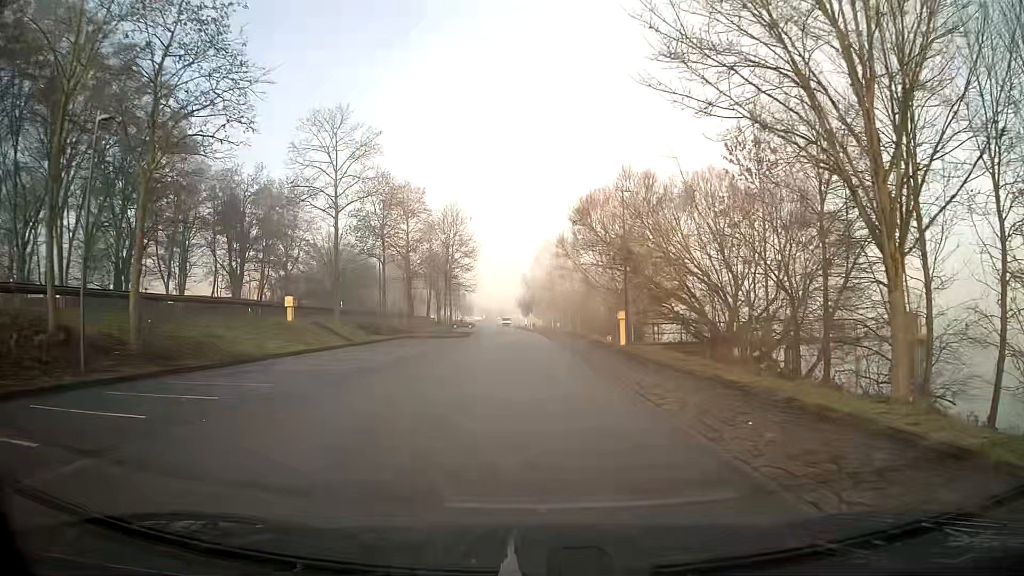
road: residential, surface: asphalt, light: Day
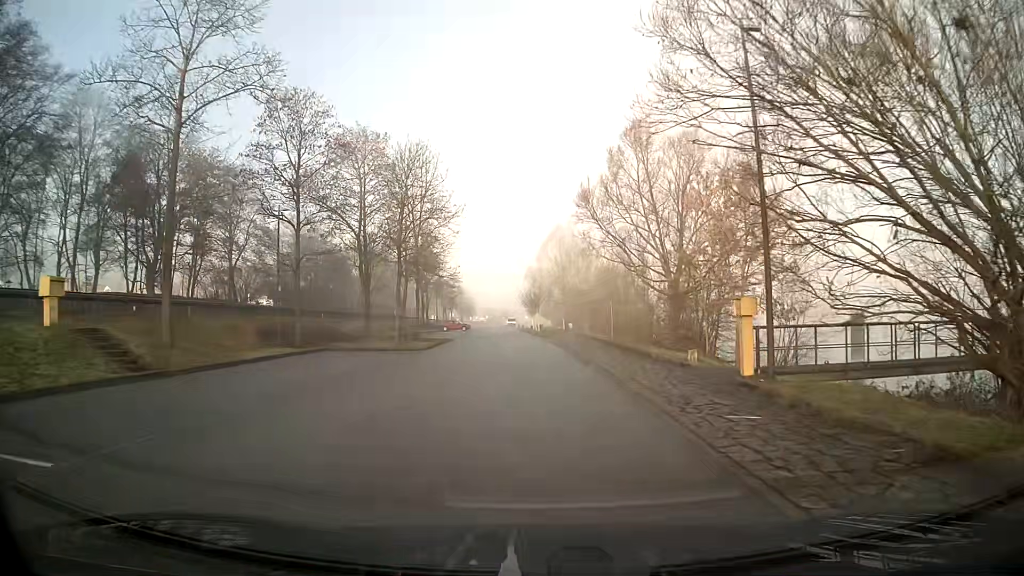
(-0.3, +20.9) m; -1°
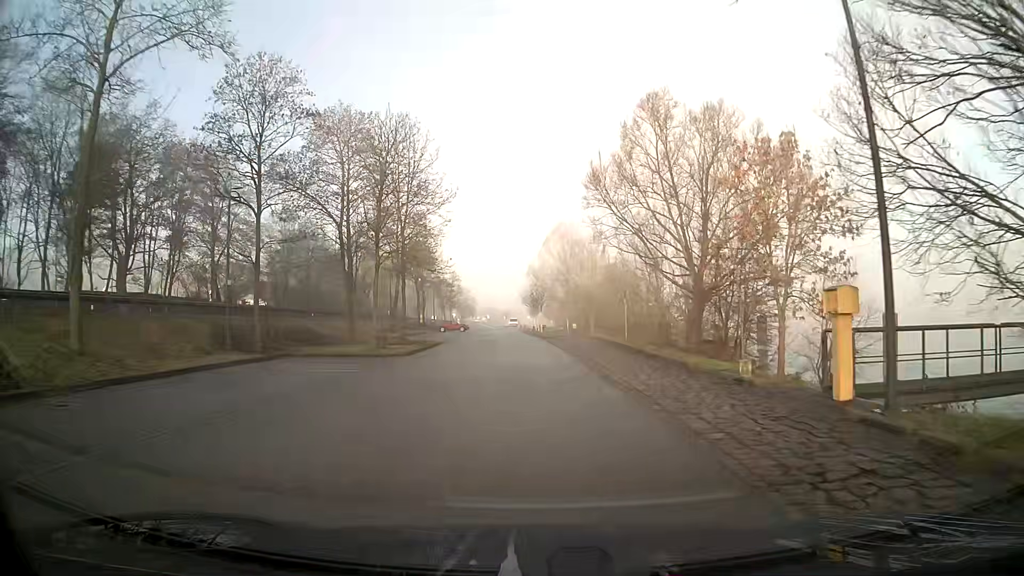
(0.0, +5.2) m; 0°
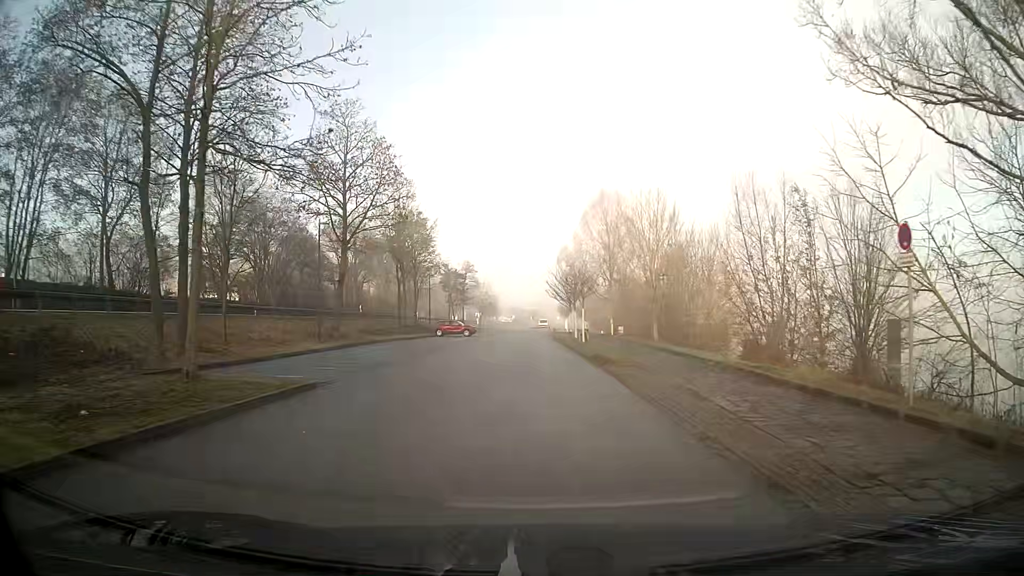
(-0.5, +25.5) m; -3°
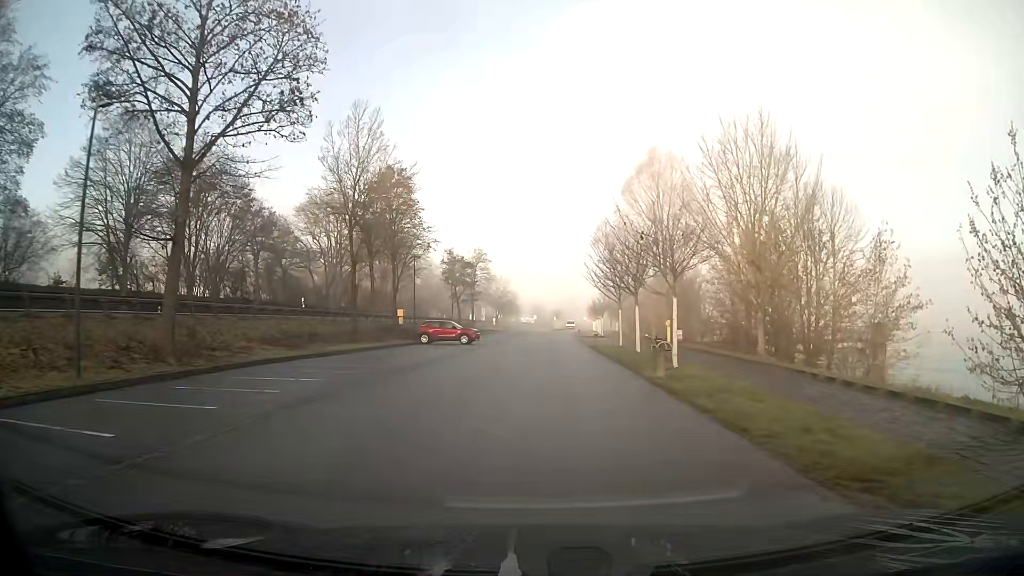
(-0.4, +20.3) m; -2°
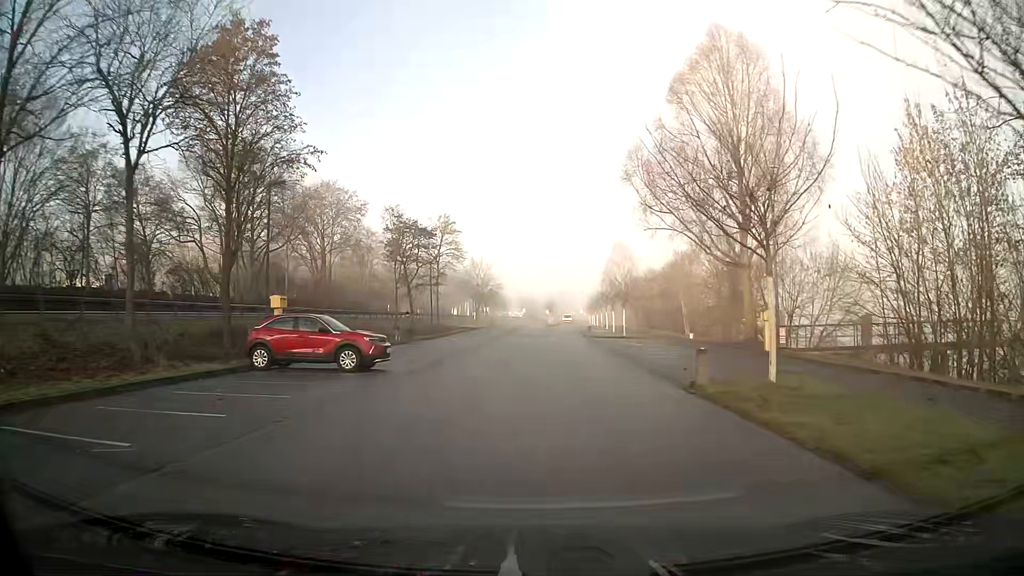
(+0.2, +25.8) m; +1°
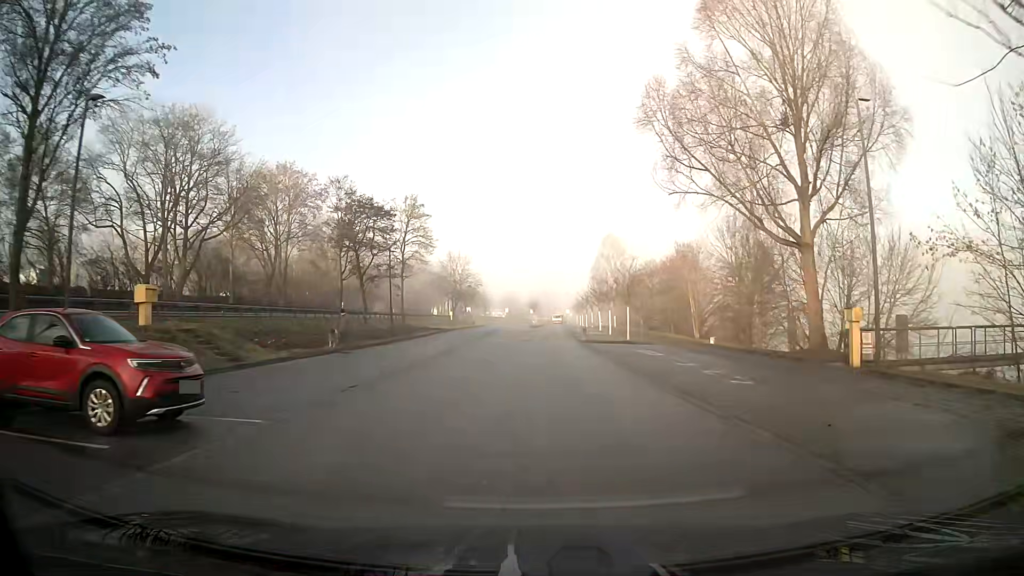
(+0.1, +10.2) m; +1°
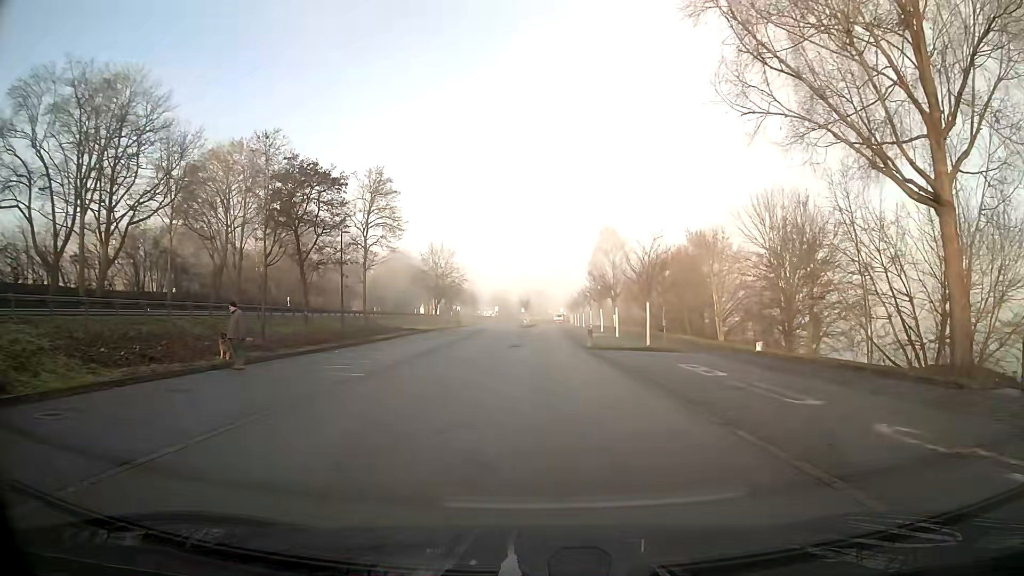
(+0.1, +10.1) m; 0°
(0, +10) (0, +20) (0, +30) (0, +40) (+1, +50) (+1, +60) (+2, +70) (+2, +80) (+2, +90) (+2, +100) m
